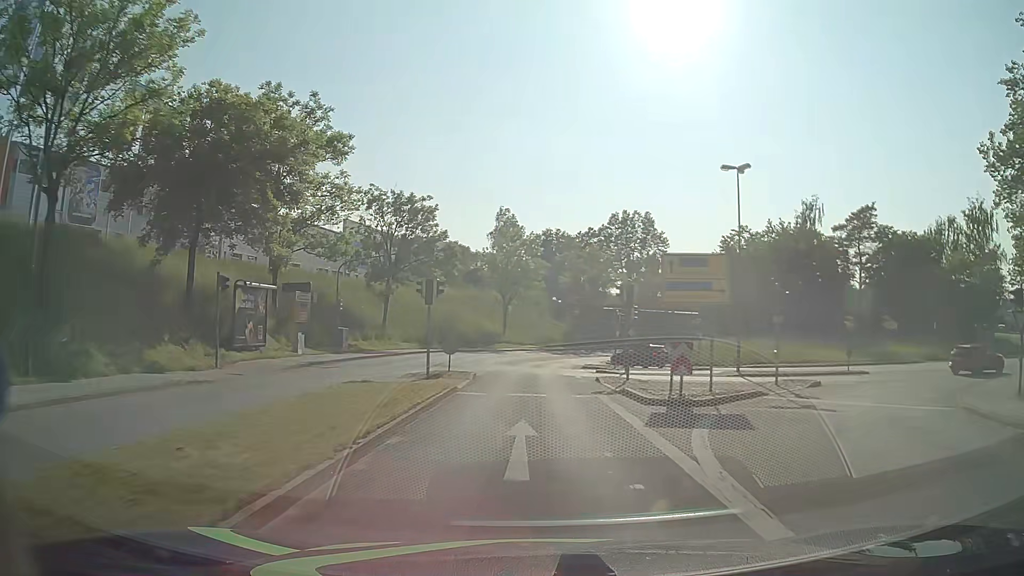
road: tertiary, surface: asphalt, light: Day
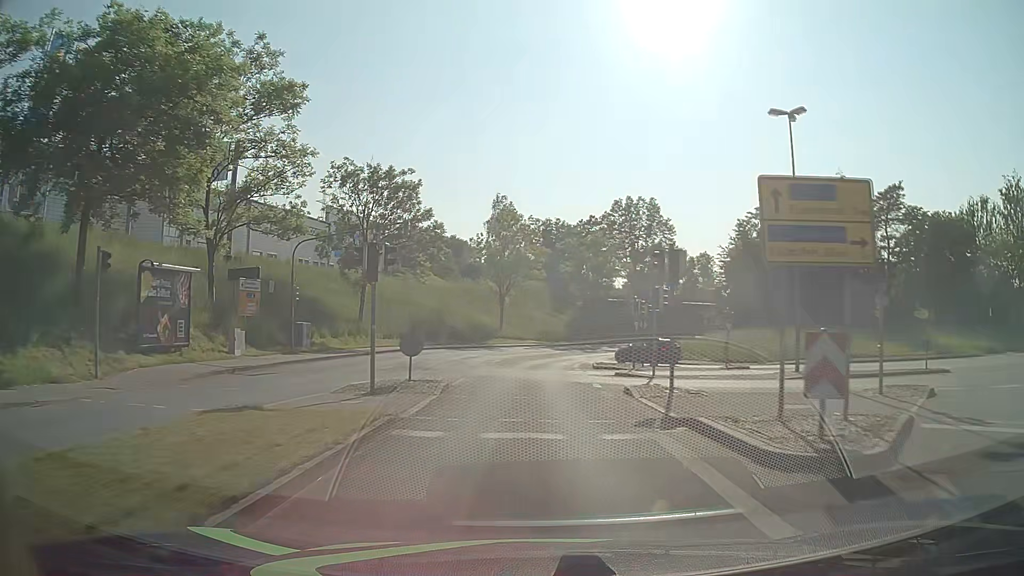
(0.0, +7.8) m; 0°
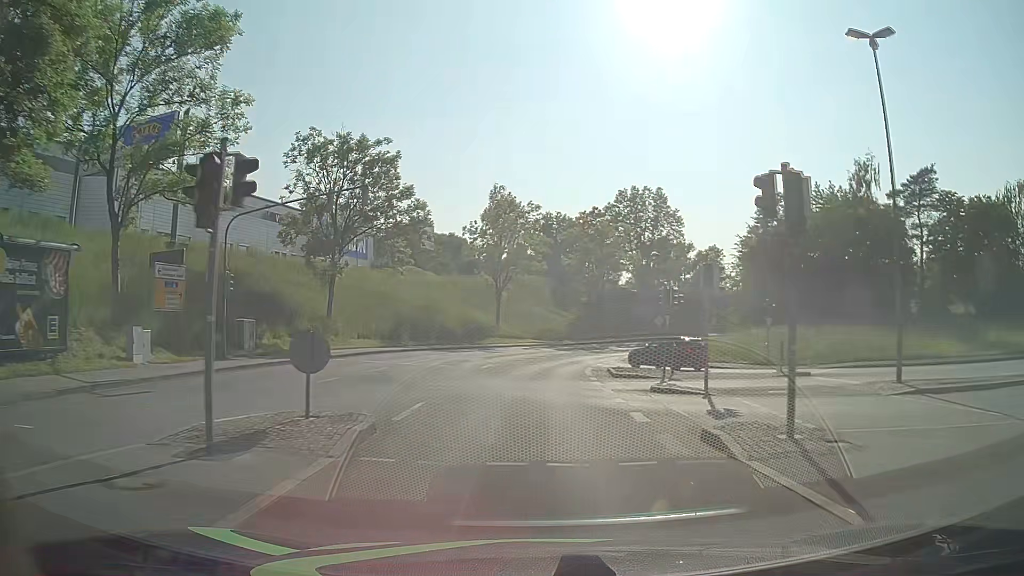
(0.0, +7.8) m; 0°
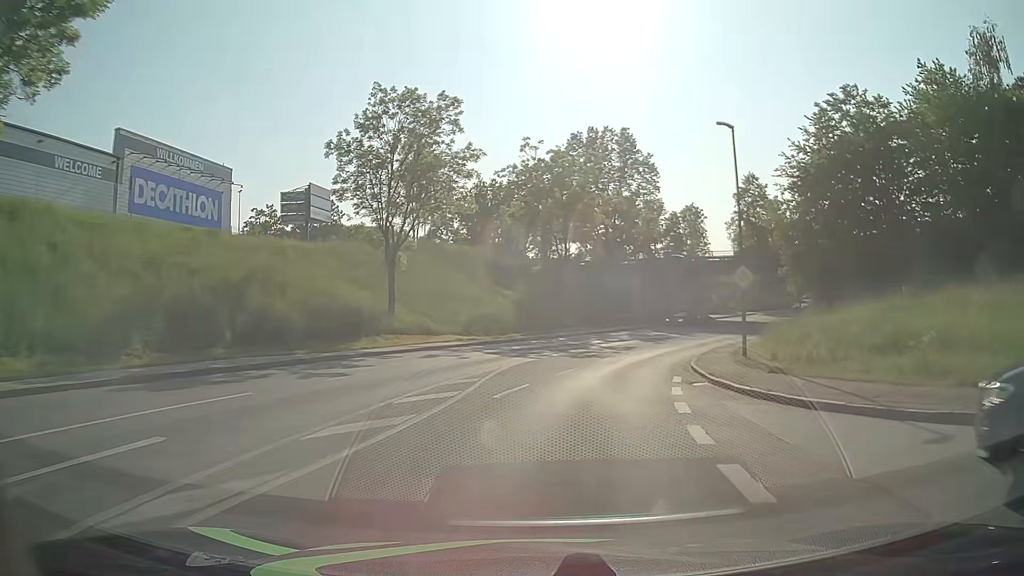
(+0.8, +31.2) m; +5°
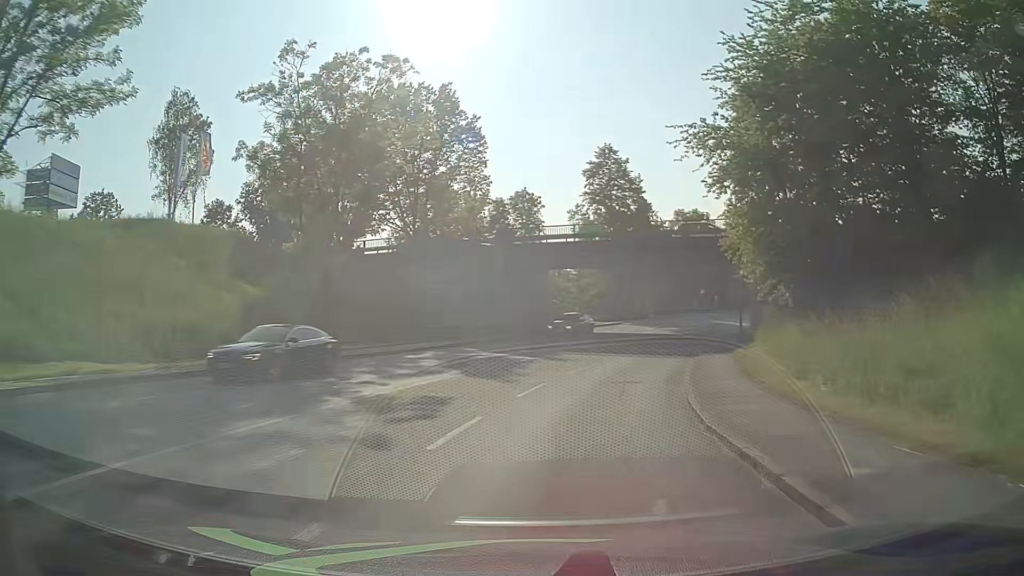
(+2.8, +22.9) m; +15°
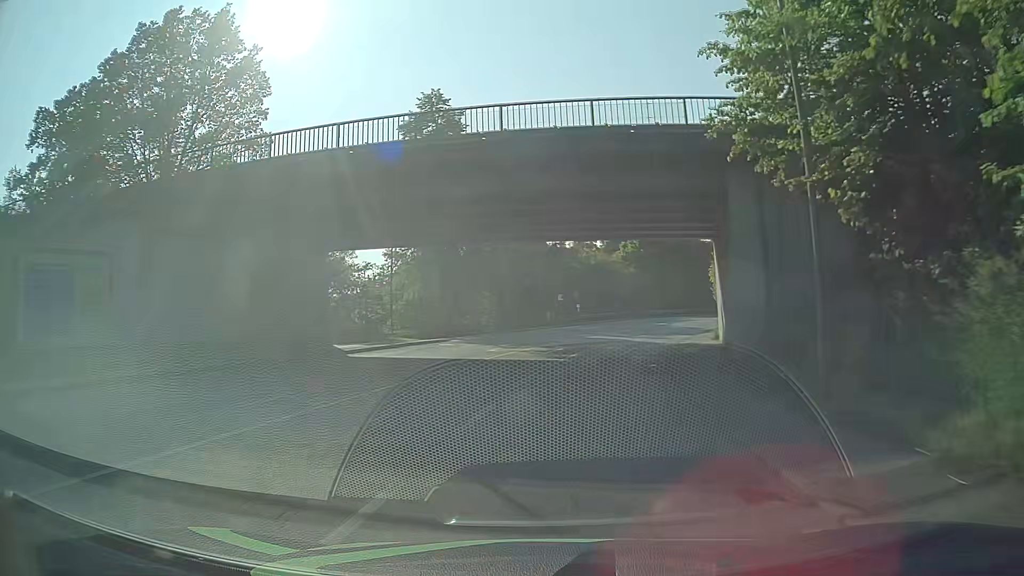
(+3.0, +22.5) m; +14°
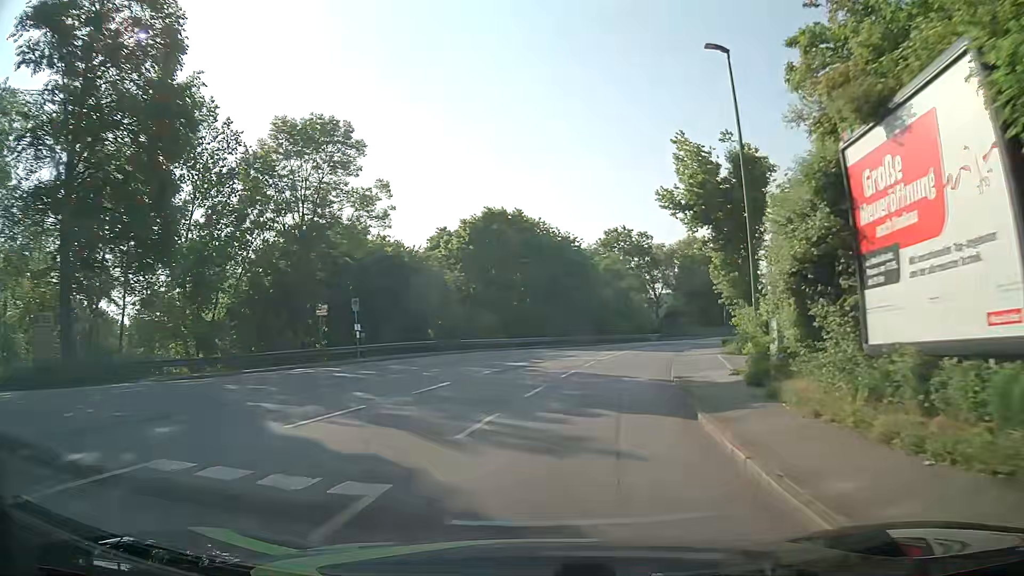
(+3.8, +29.6) m; +9°
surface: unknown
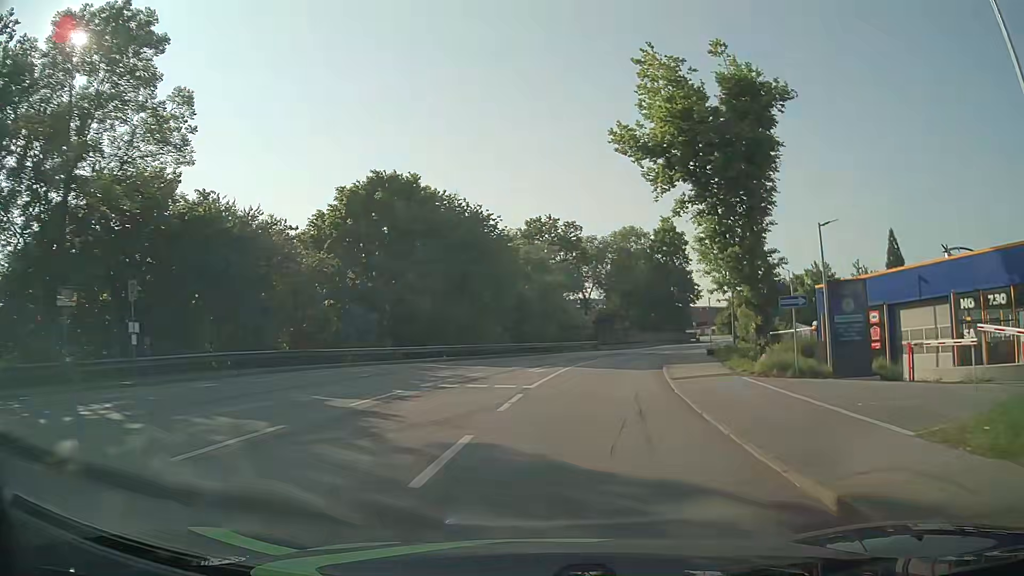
(+1.1, +14.7) m; +12°
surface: asphalt
(+1, +10) (+2, +20) (+4, +30) (+7, +39) (+11, +48) (+15, +57) (+20, +66) (+25, +75) (+30, +84) (+33, +93) m
